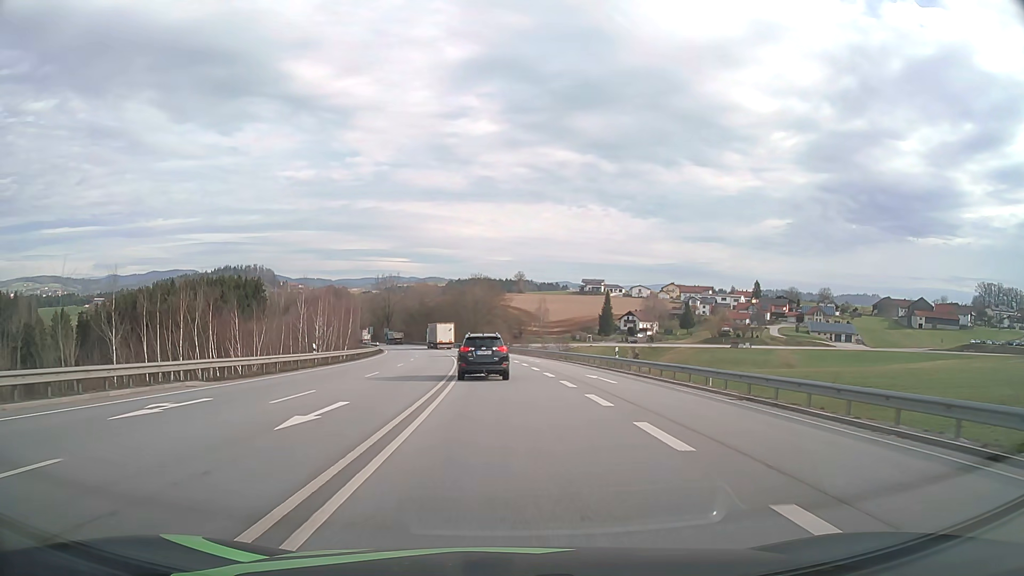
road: primary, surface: asphalt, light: Day
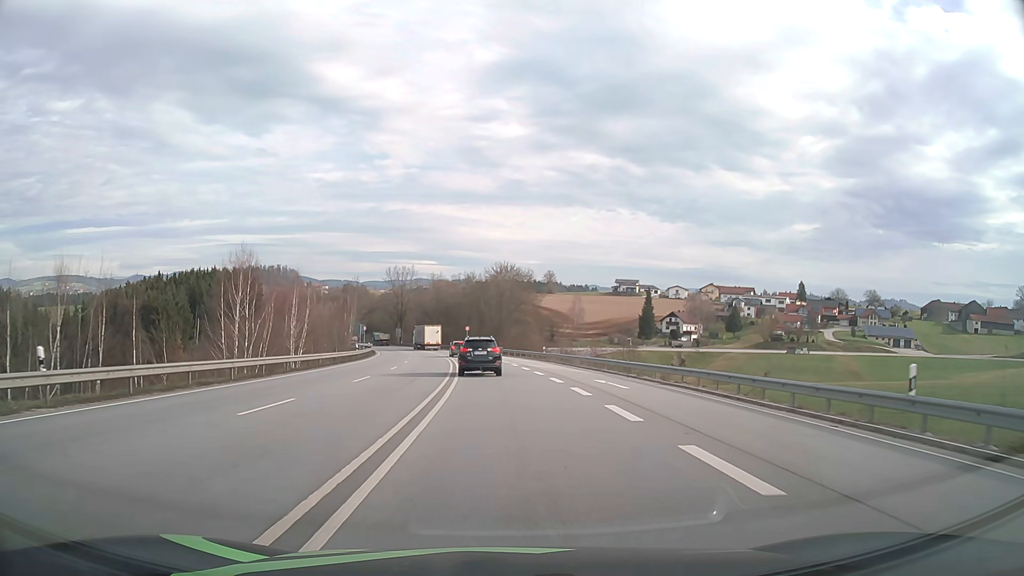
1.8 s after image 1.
(-0.5, +26.6) m; -2°
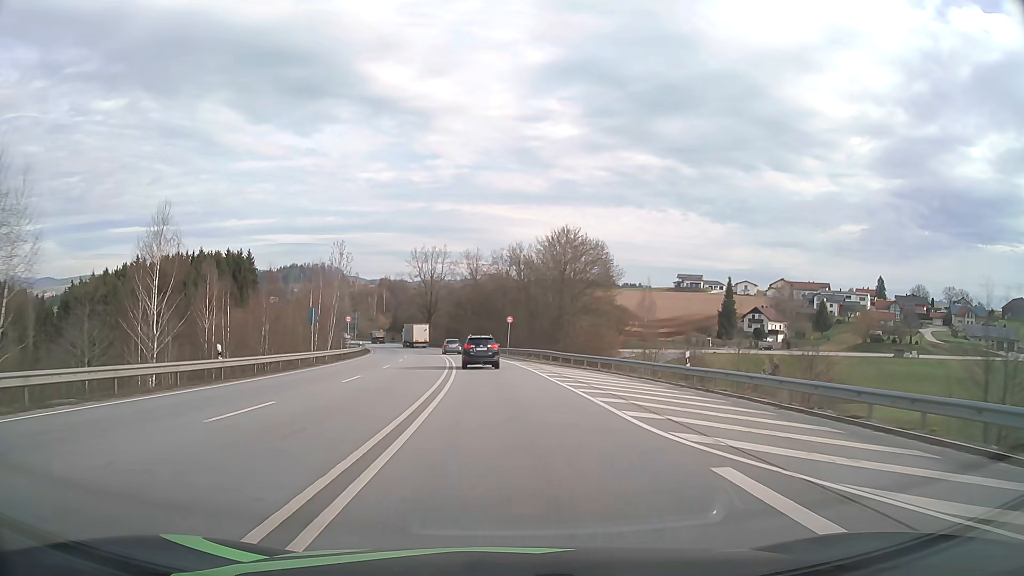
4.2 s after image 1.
(-1.0, +37.8) m; -4°
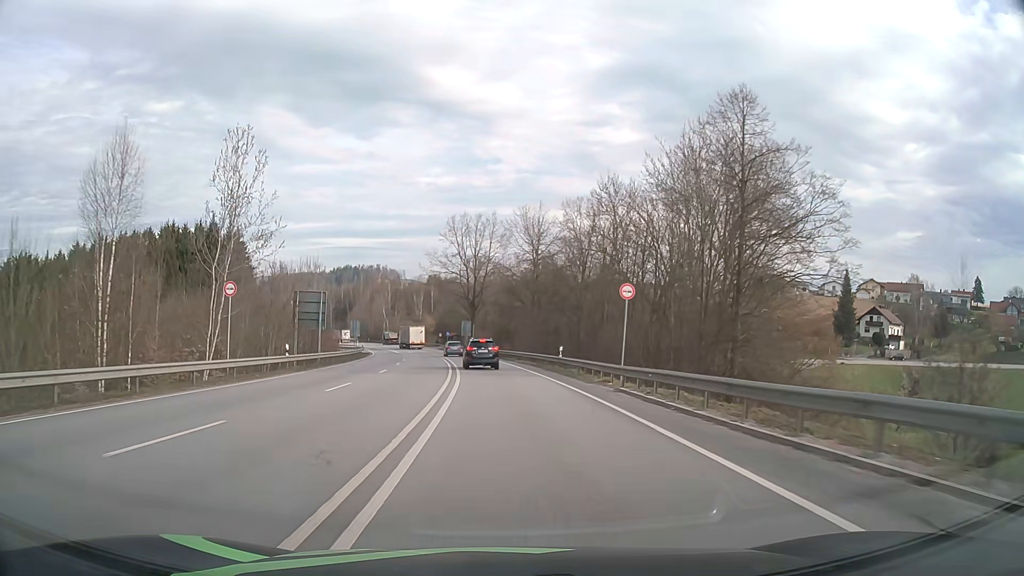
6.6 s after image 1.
(-1.9, +40.2) m; -5°
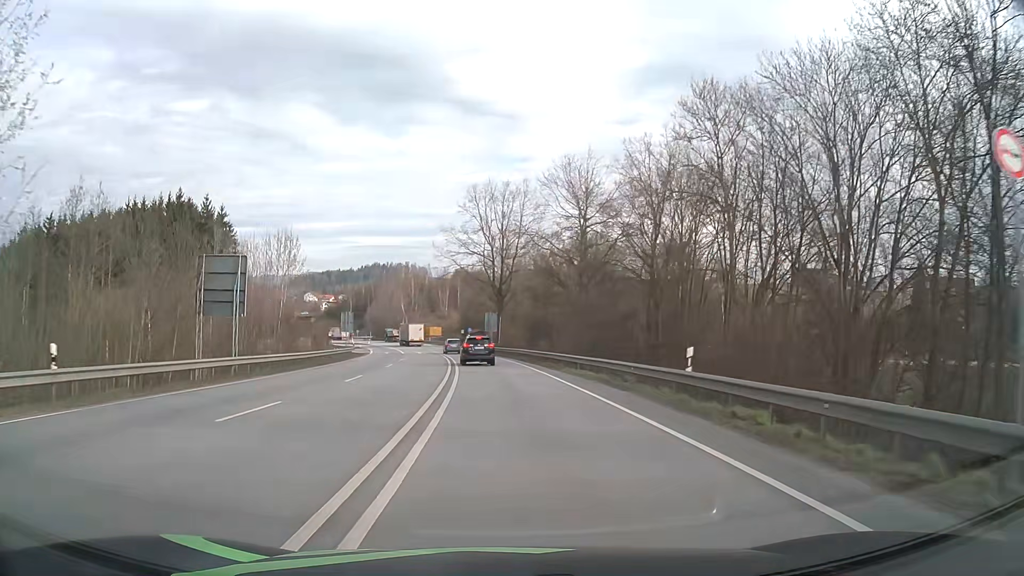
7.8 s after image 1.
(-0.4, +20.6) m; -2°
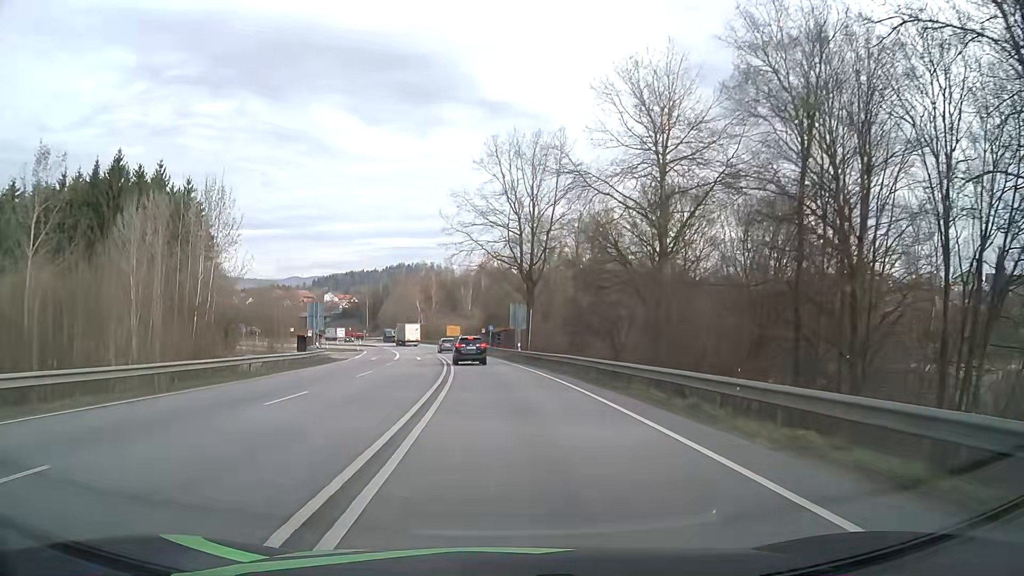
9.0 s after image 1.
(-0.4, +20.8) m; -2°
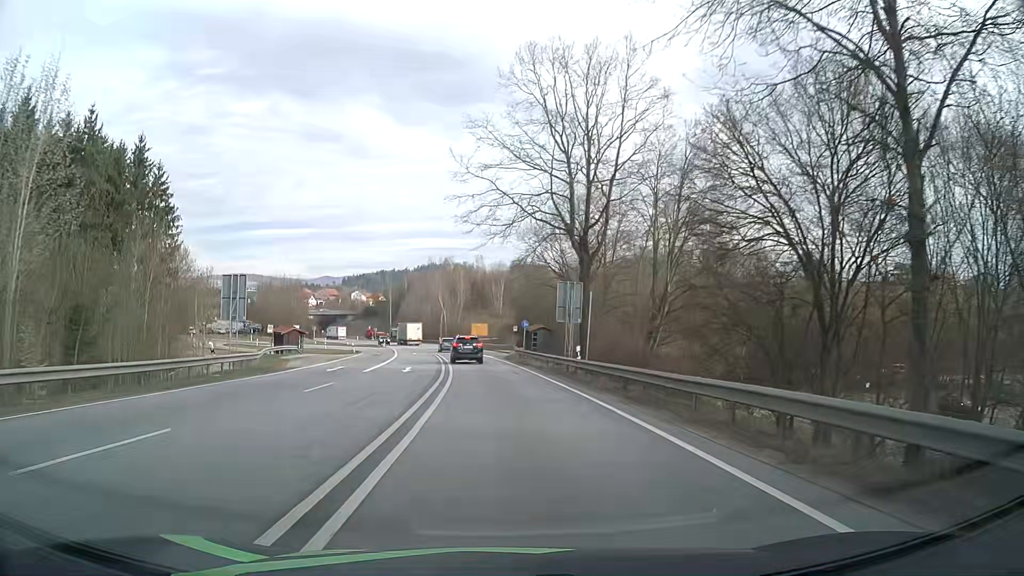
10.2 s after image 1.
(-0.6, +20.8) m; -3°
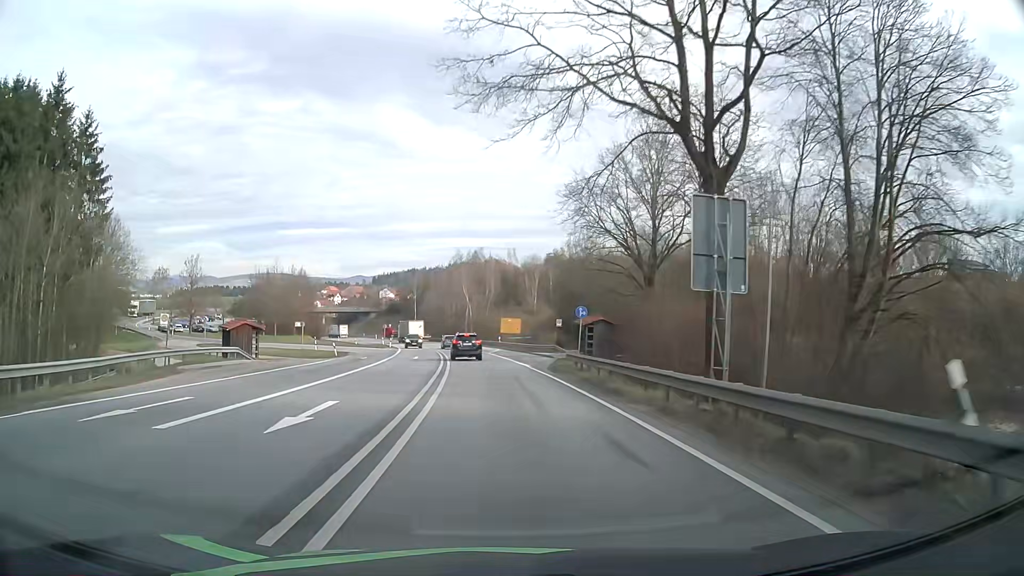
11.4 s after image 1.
(-0.5, +20.7) m; -3°
(0, +10) (0, +20) (-1, +30) (-1, +40) (-2, +50) (-3, +60) (-4, +70) (-5, +80) (-6, +90) (-8, +100) m
